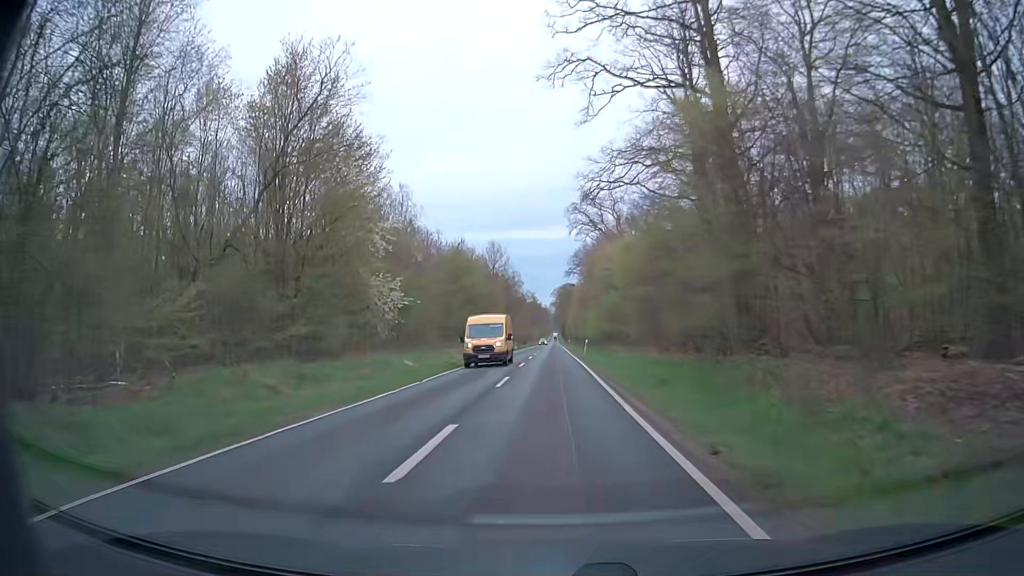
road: secondary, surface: asphalt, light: Day
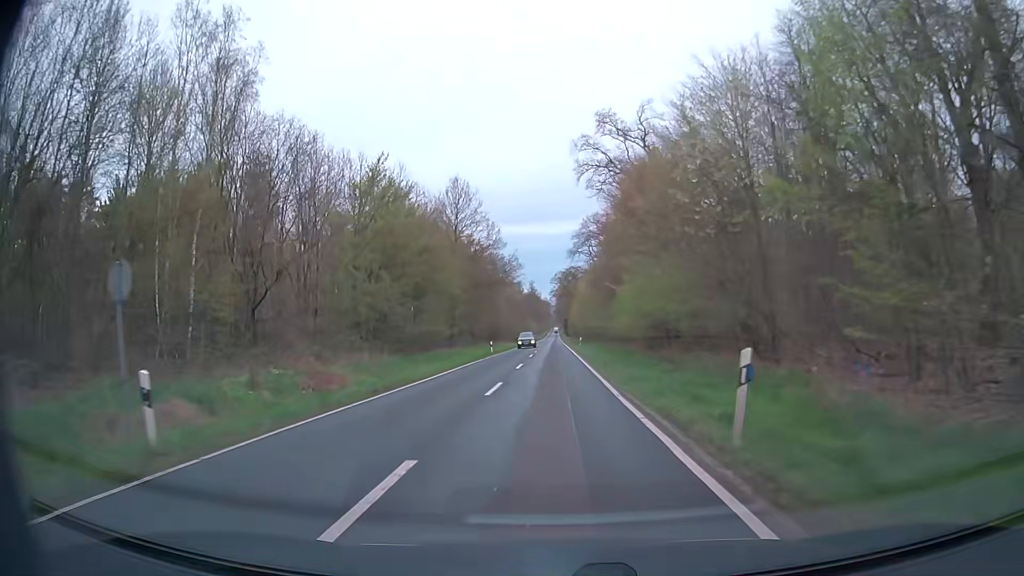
(-0.1, +38.6) m; 0°
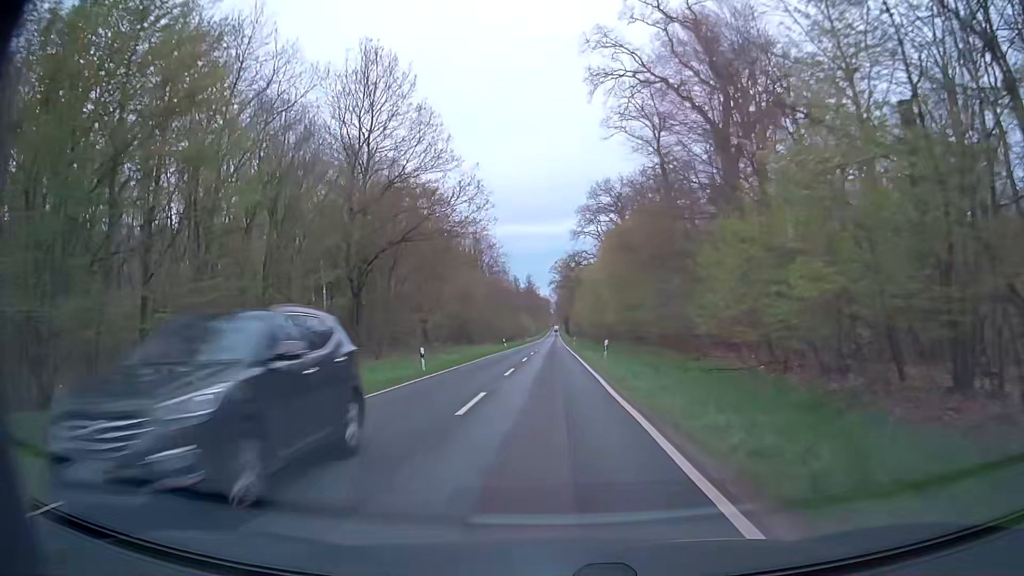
(+0.1, +29.7) m; 0°
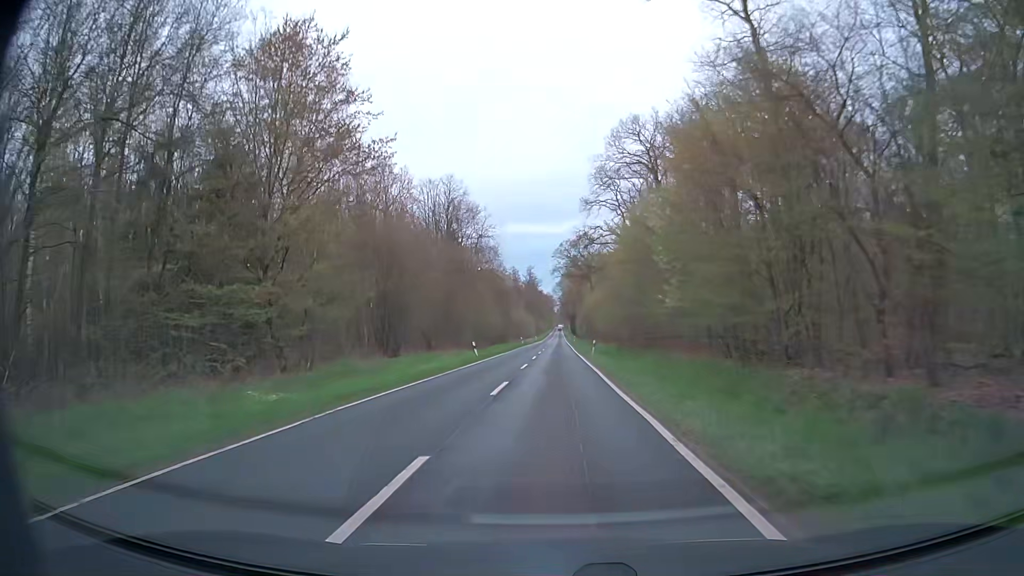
(-0.1, +30.5) m; 0°
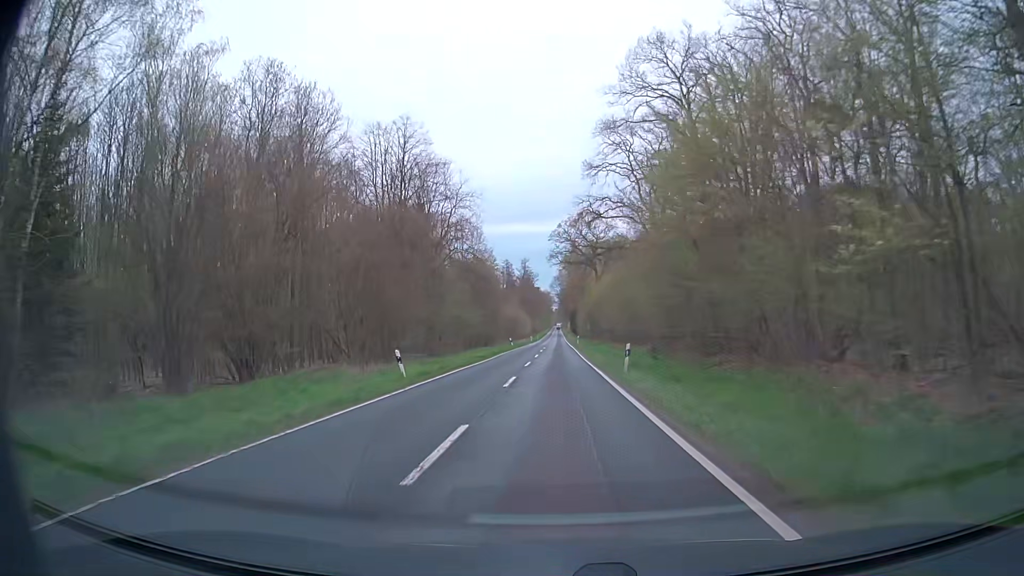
(+0.1, +20.8) m; +1°
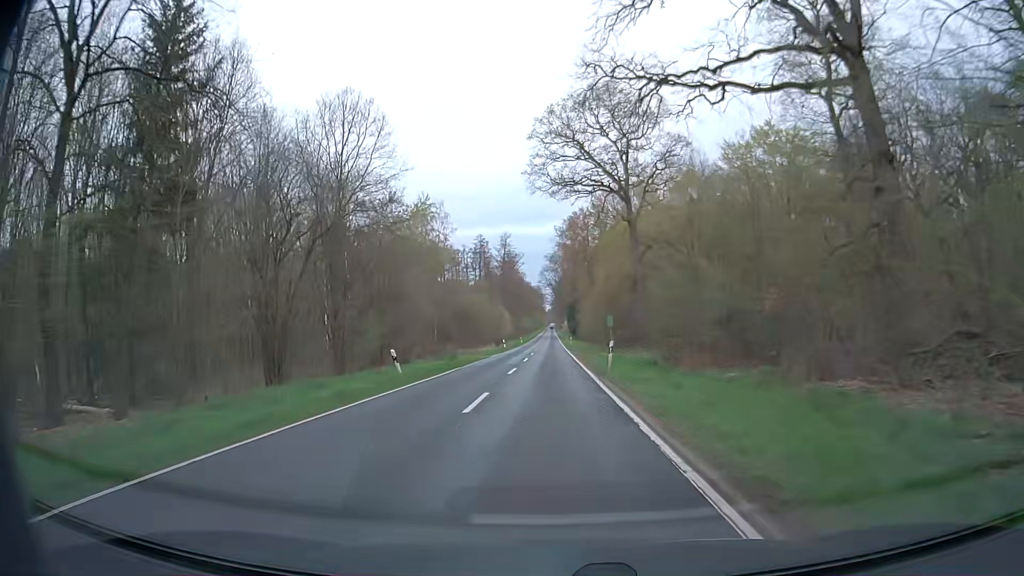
(+0.1, +53.2) m; +1°
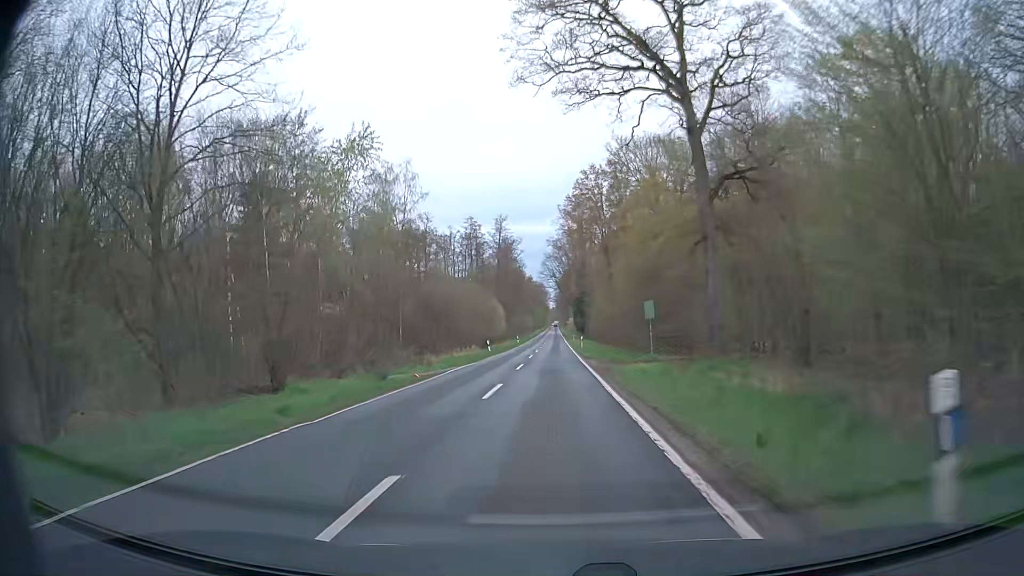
(-0.2, +21.3) m; -1°
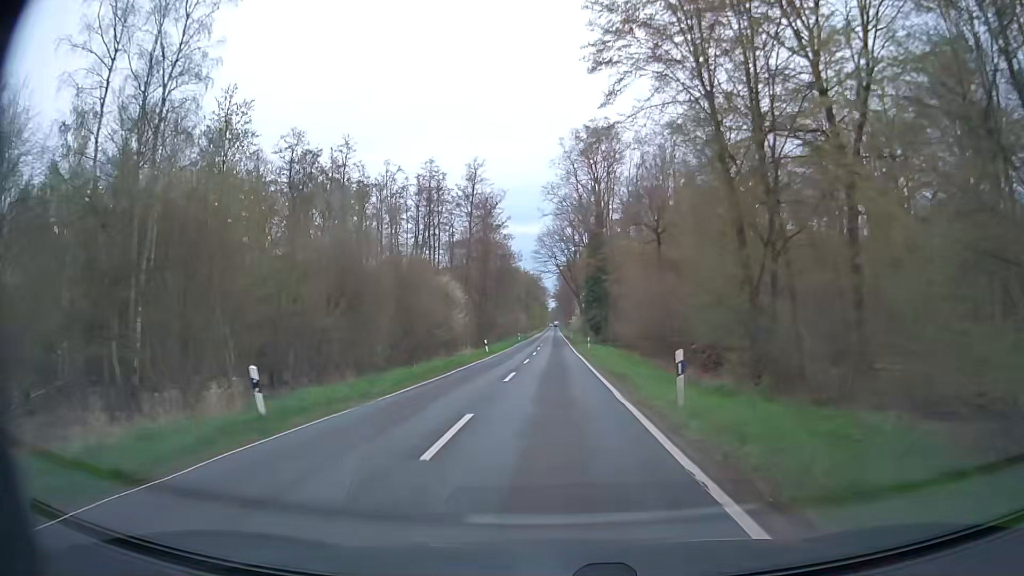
(+0.1, +42.5) m; 0°
(0, +10) (0, +20) (0, +30) (0, +40) (0, +50) (0, +60) (0, +70) (0, +80) (0, +90) (0, +100) m
